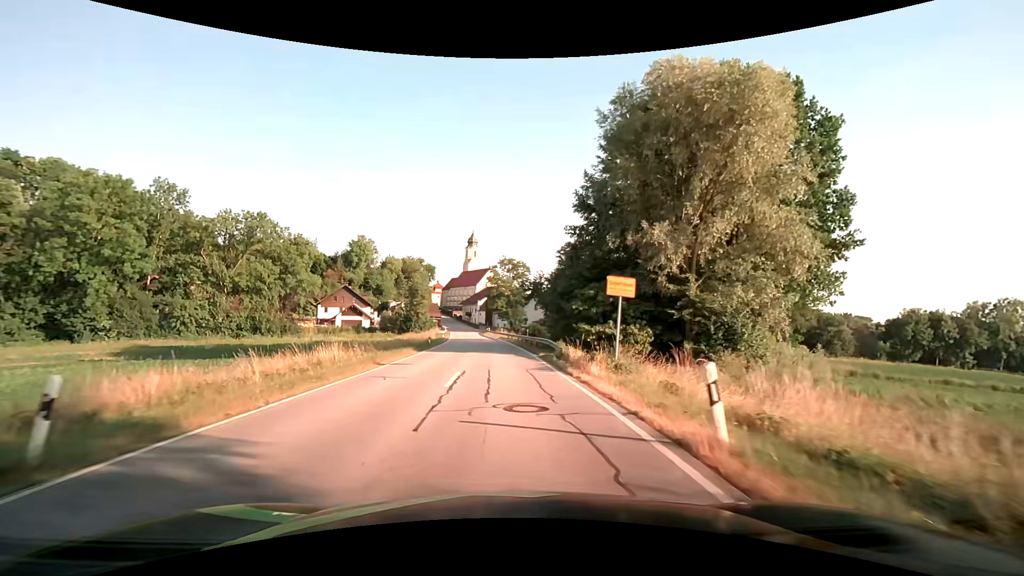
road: secondary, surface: asphalt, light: Day
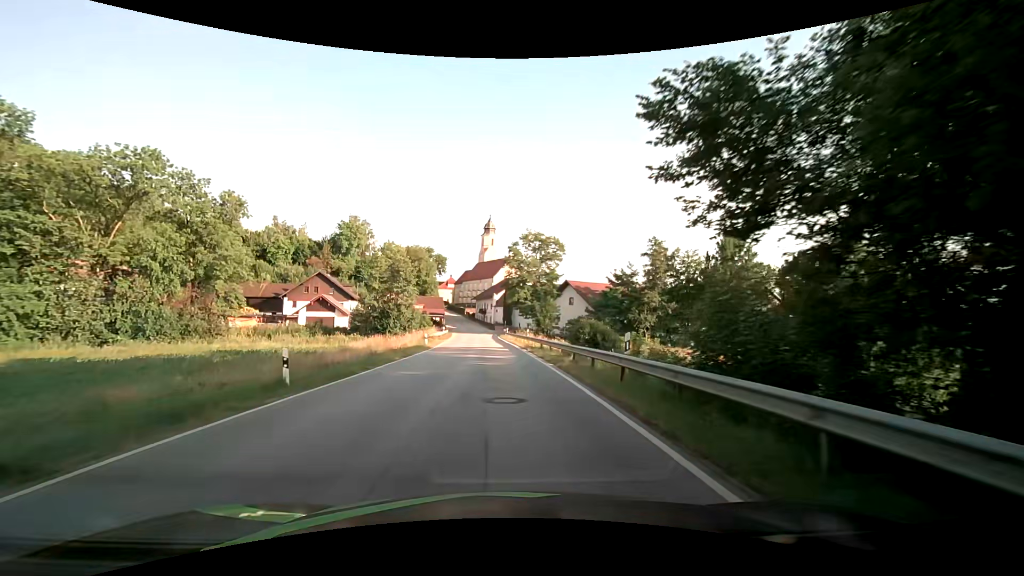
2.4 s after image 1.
(-0.5, +30.6) m; -2°
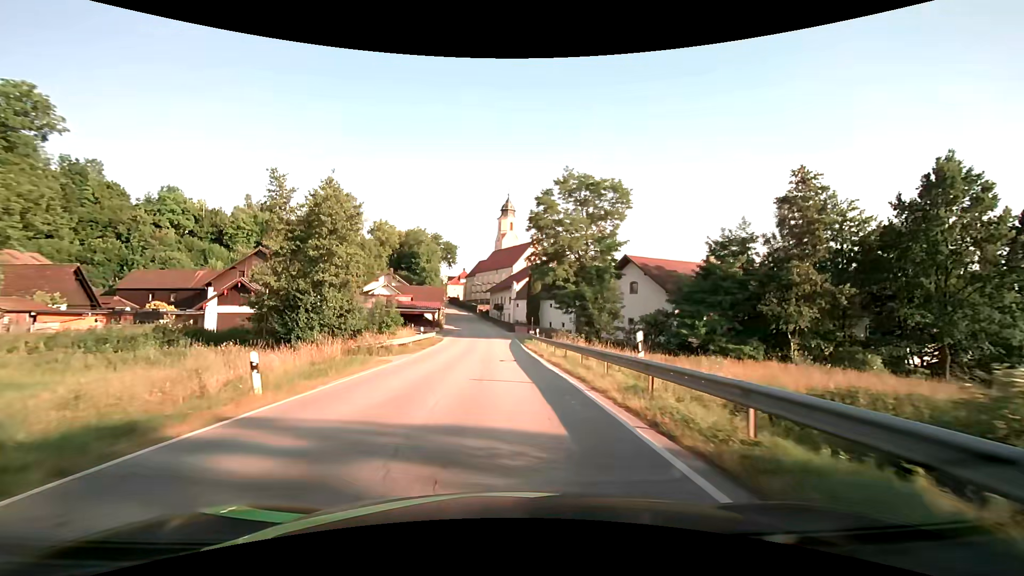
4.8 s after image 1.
(-0.4, +30.6) m; -2°
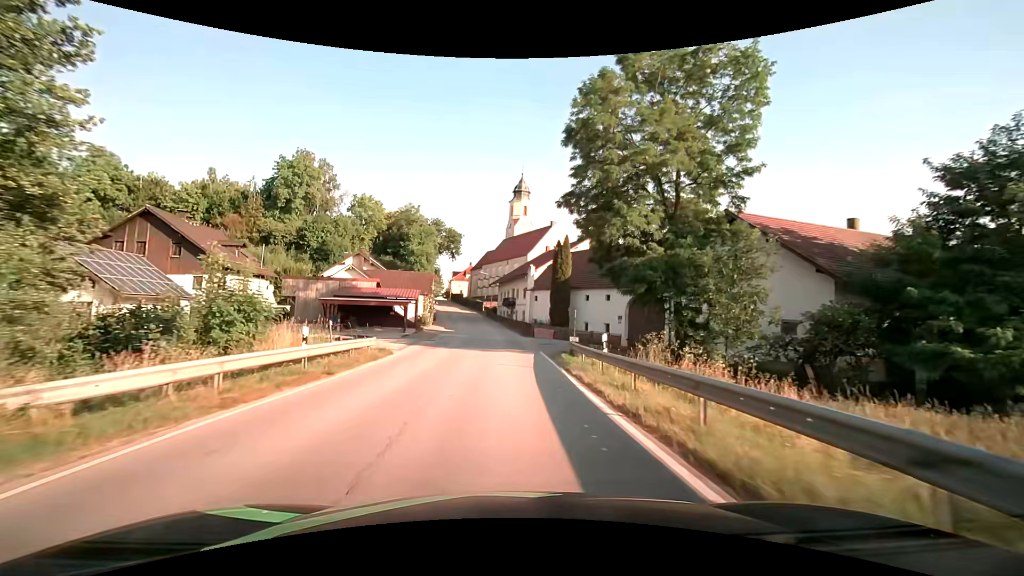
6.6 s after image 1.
(-0.2, +22.9) m; -1°
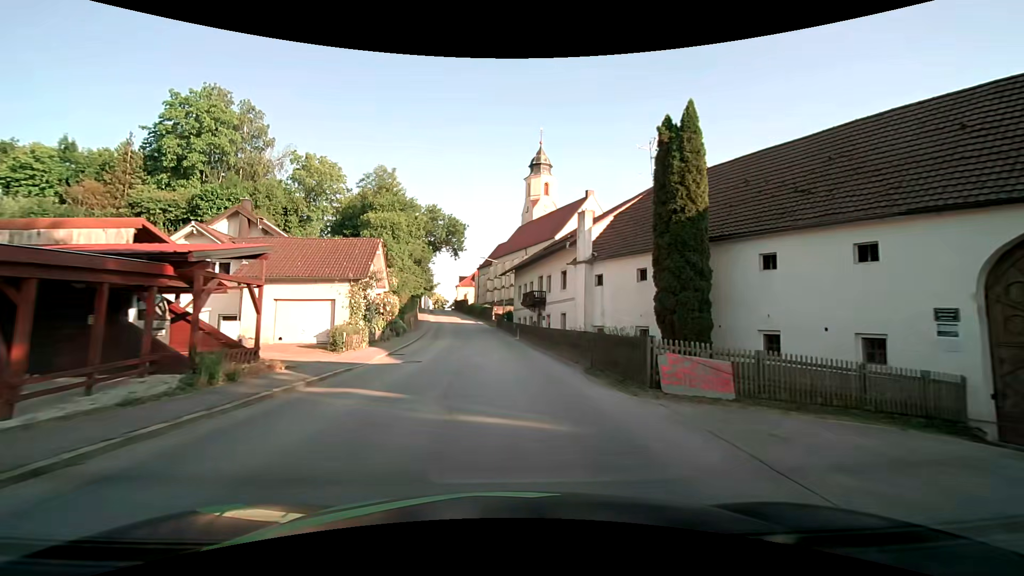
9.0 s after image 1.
(-0.3, +30.2) m; -2°
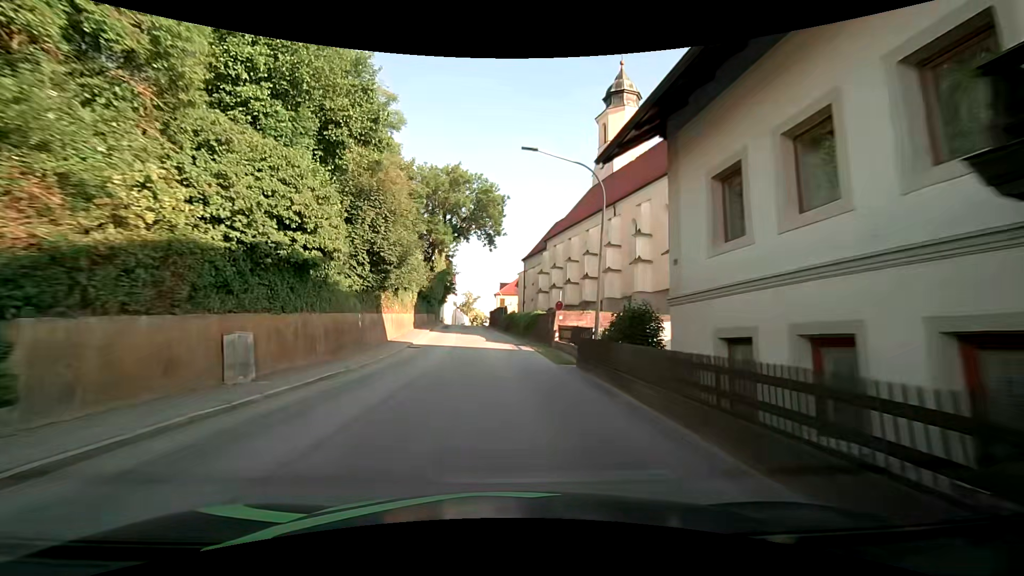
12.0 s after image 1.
(-1.5, +37.1) m; -5°
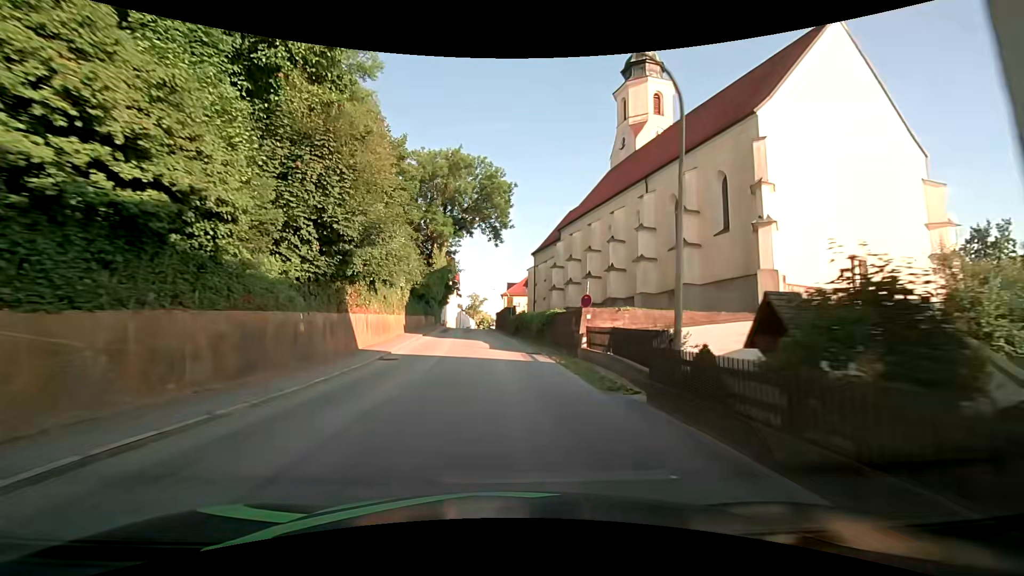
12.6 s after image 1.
(0.0, +7.3) m; -1°
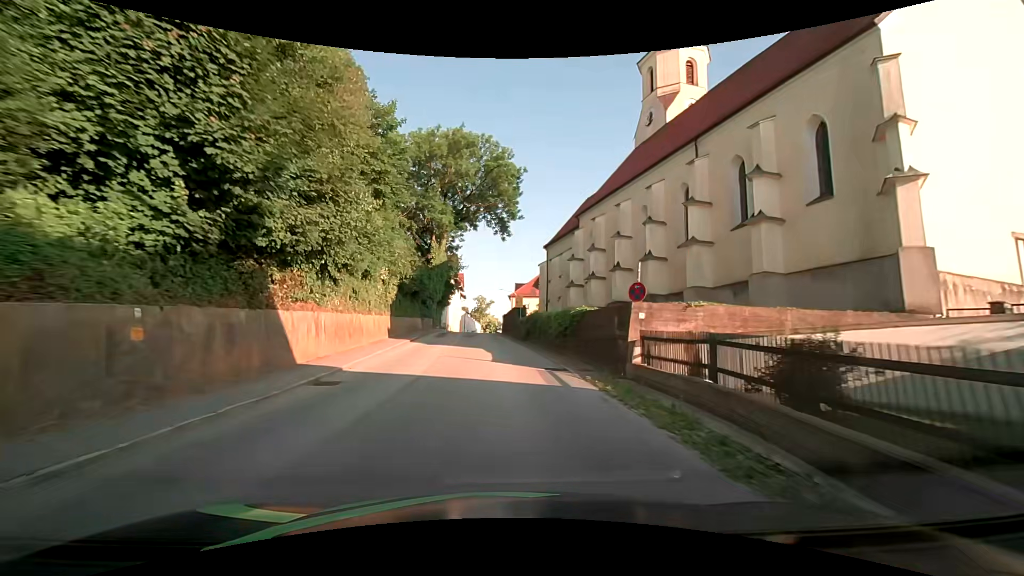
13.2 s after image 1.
(-0.1, +7.3) m; -1°
(0, +10) (-1, +20) (-1, +30) (-2, +40) (-3, +50) (-3, +60) (-3, +70) (-3, +80) (-3, +90) (-3, +100) m
